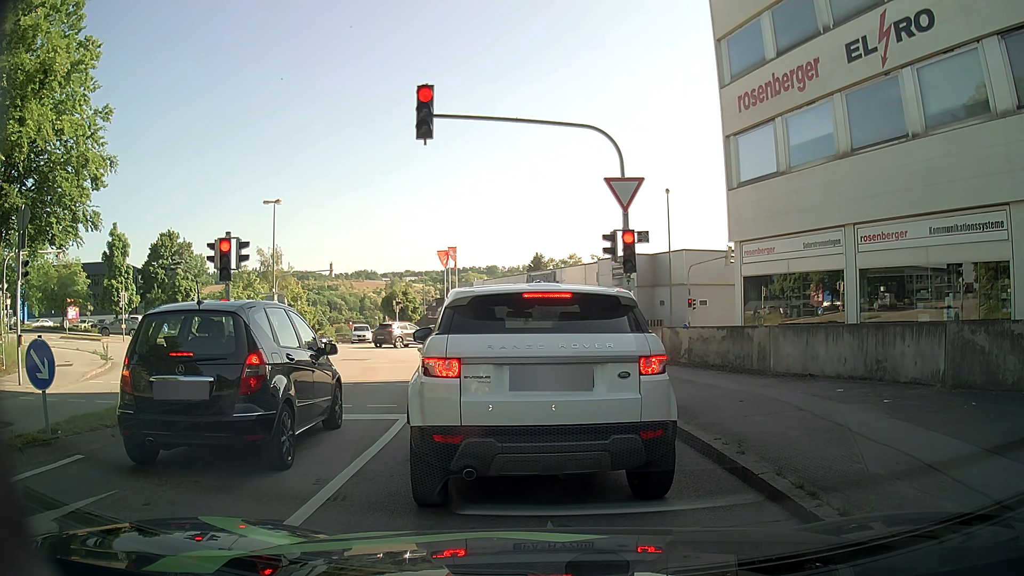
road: residential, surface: asphalt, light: Day
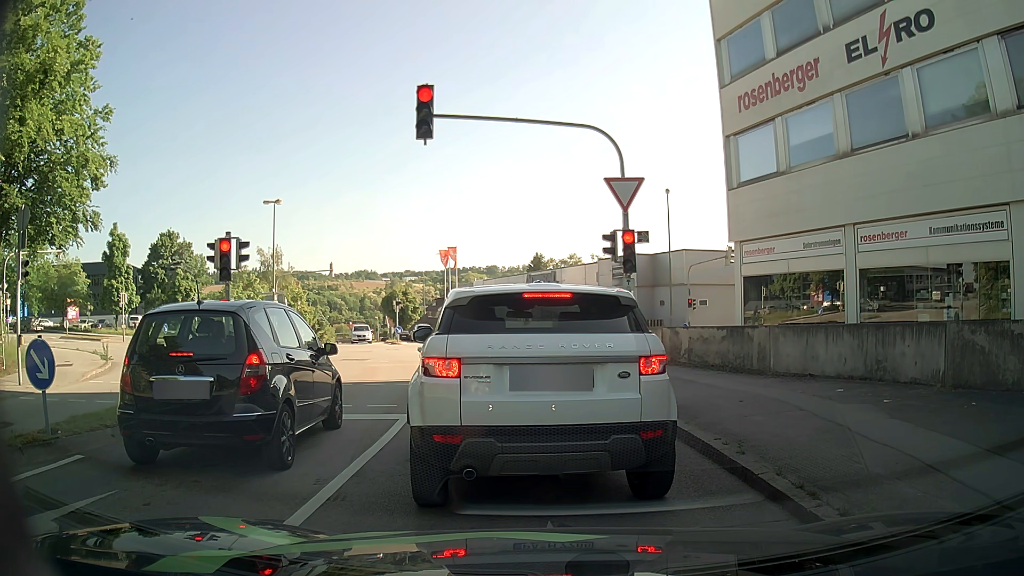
(0.0, 0.0) m; 0°
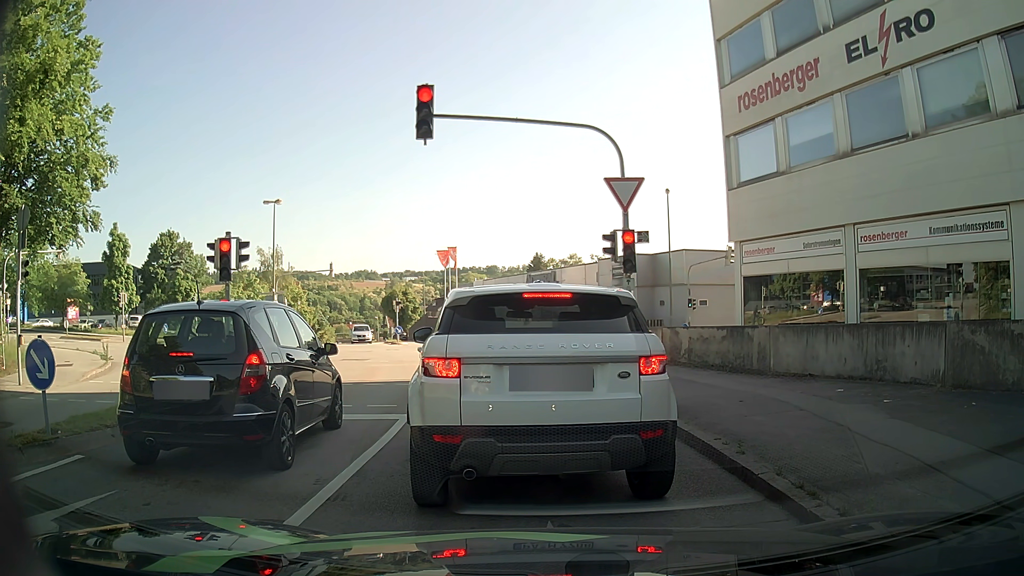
(0.0, 0.0) m; 0°
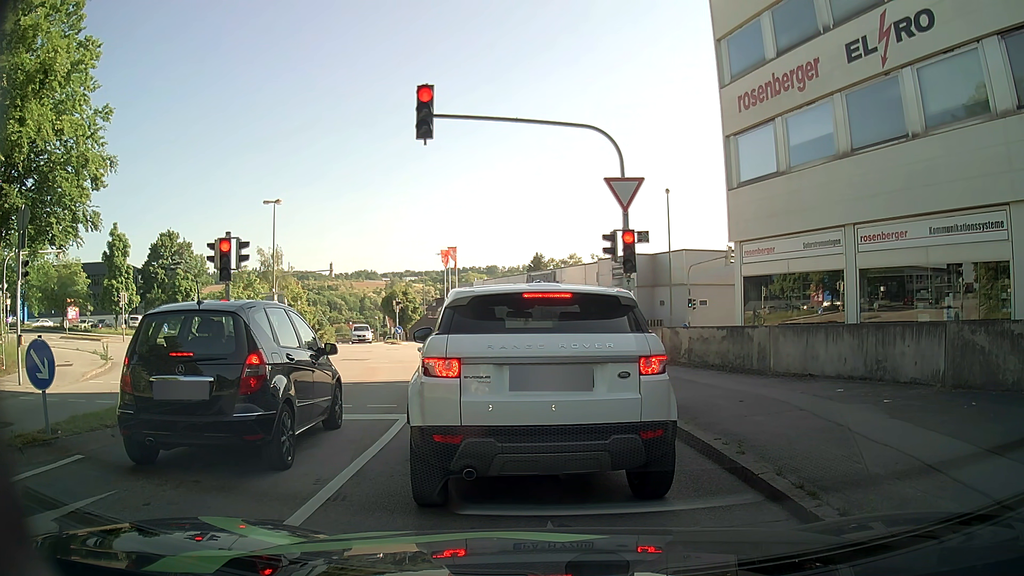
(0.0, 0.0) m; 0°
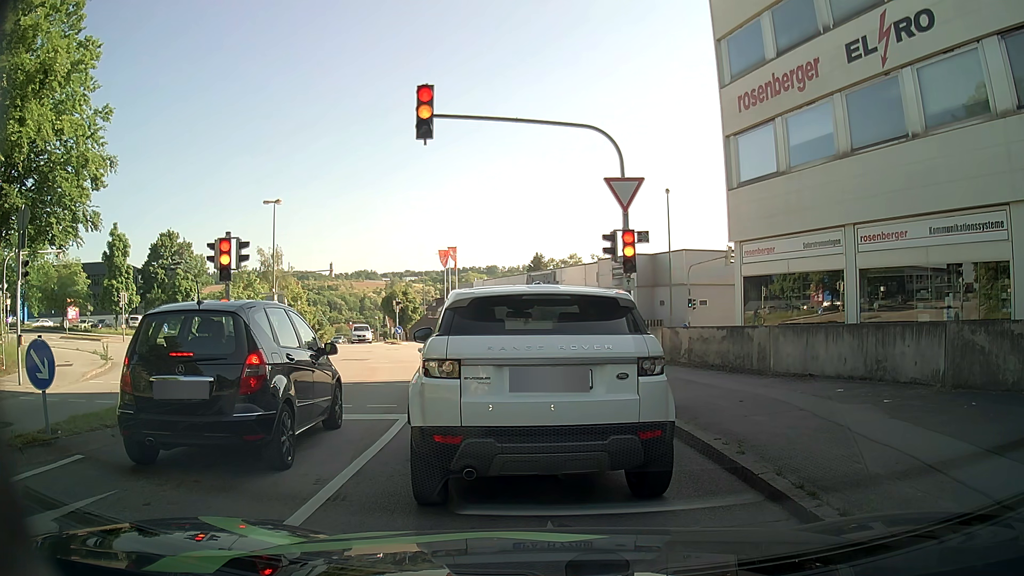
(0.0, 0.0) m; 0°
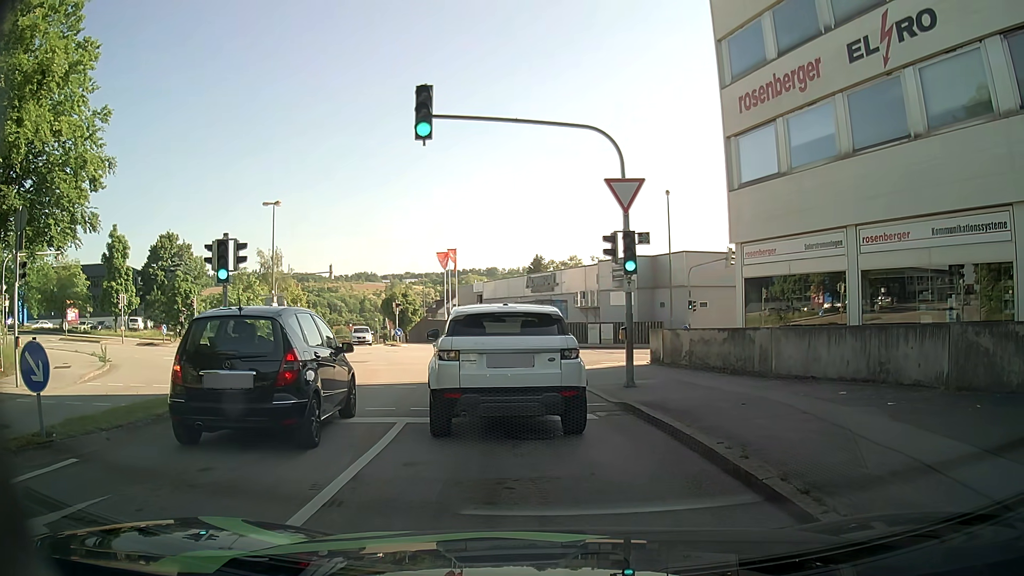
(0.0, +0.1) m; 0°
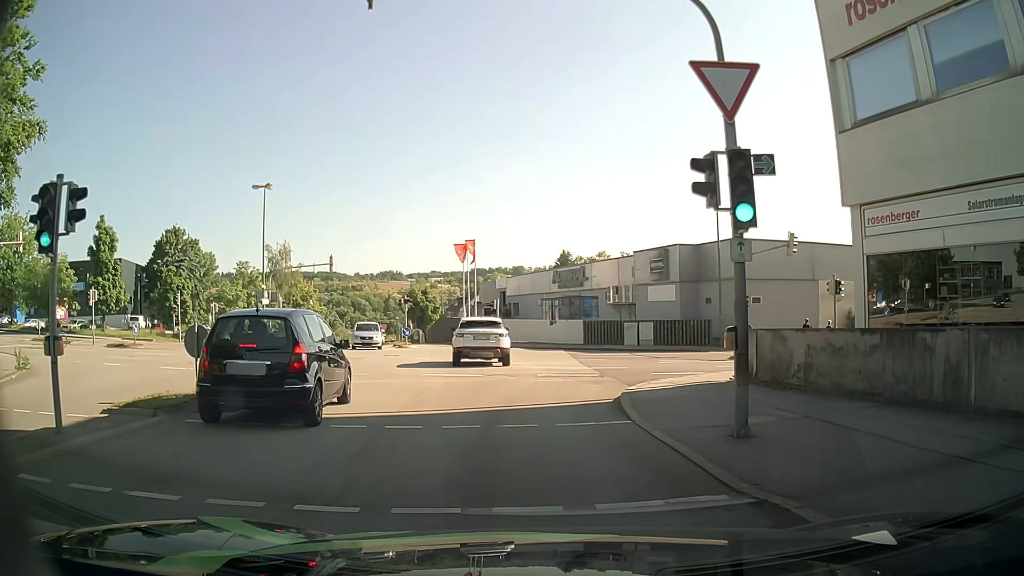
(-0.1, +6.7) m; -2°
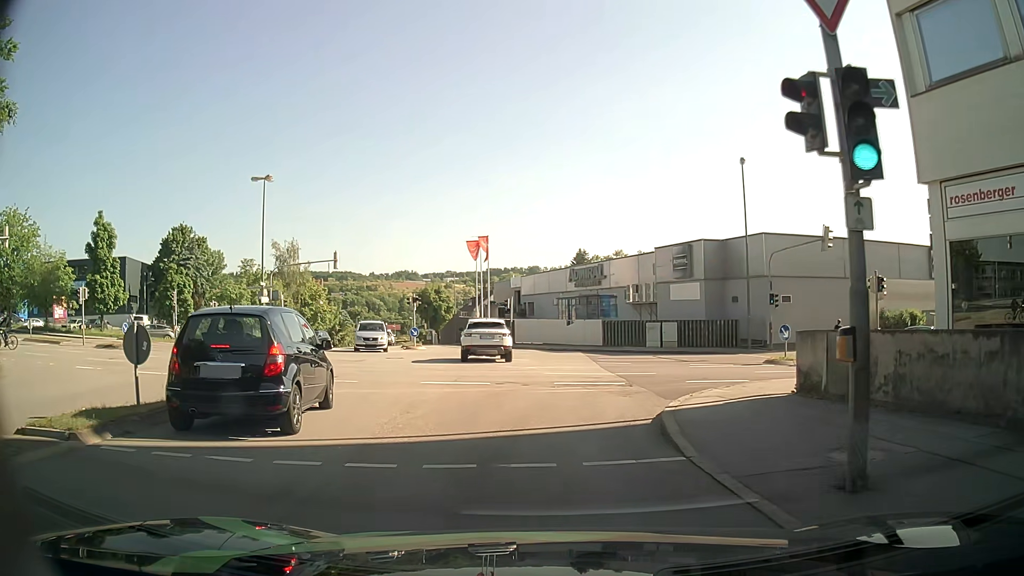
(0.0, +2.6) m; -1°
